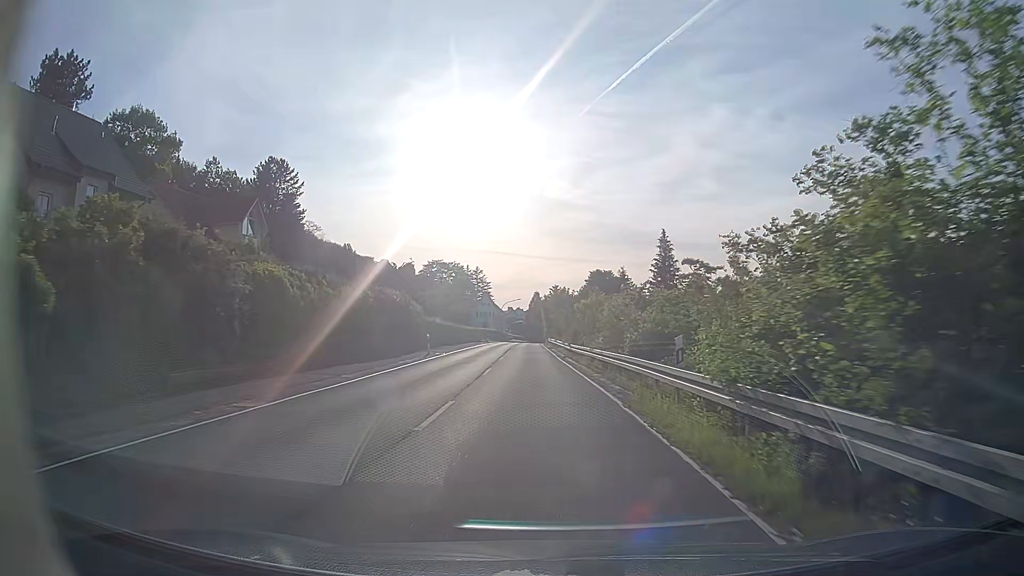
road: secondary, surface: asphalt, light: Day
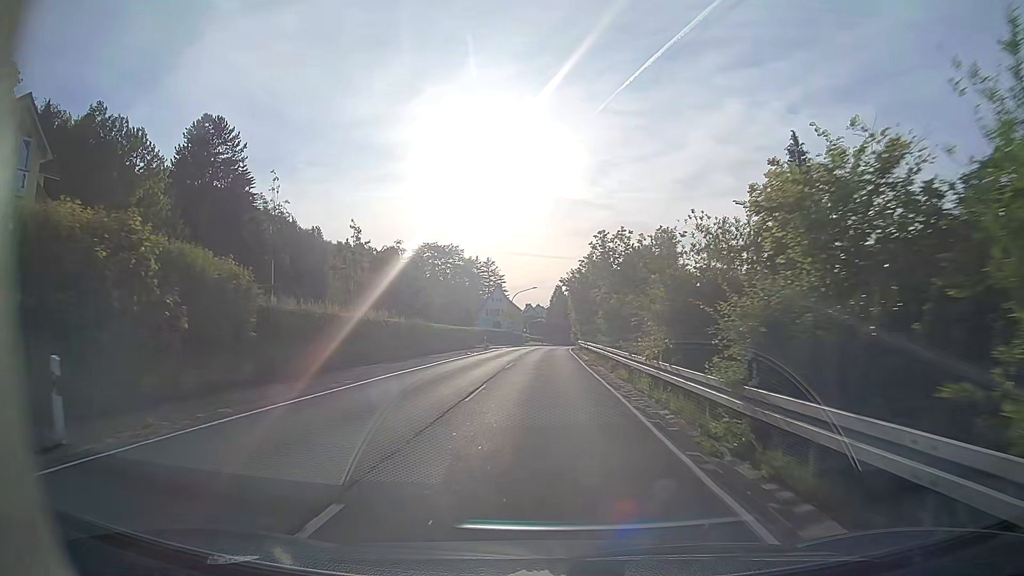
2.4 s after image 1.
(-0.7, +32.1) m; -2°
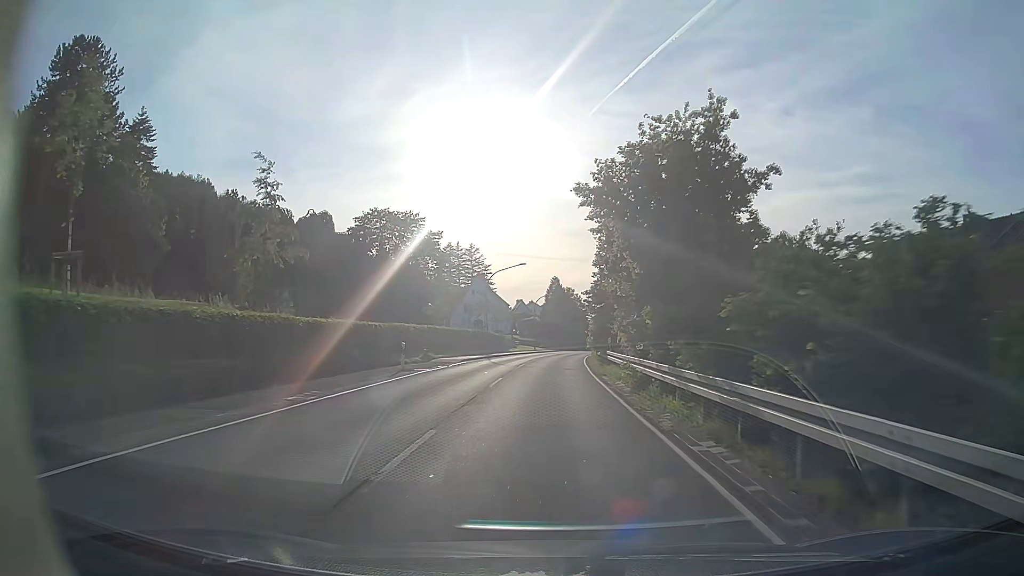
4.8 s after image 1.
(0.0, +31.8) m; +1°
(0, +10) (0, +20) (0, +30) (0, +40) (+1, +50) (+2, +60) (+3, +70) (+4, +80) (+5, +90) (+6, +100) m
